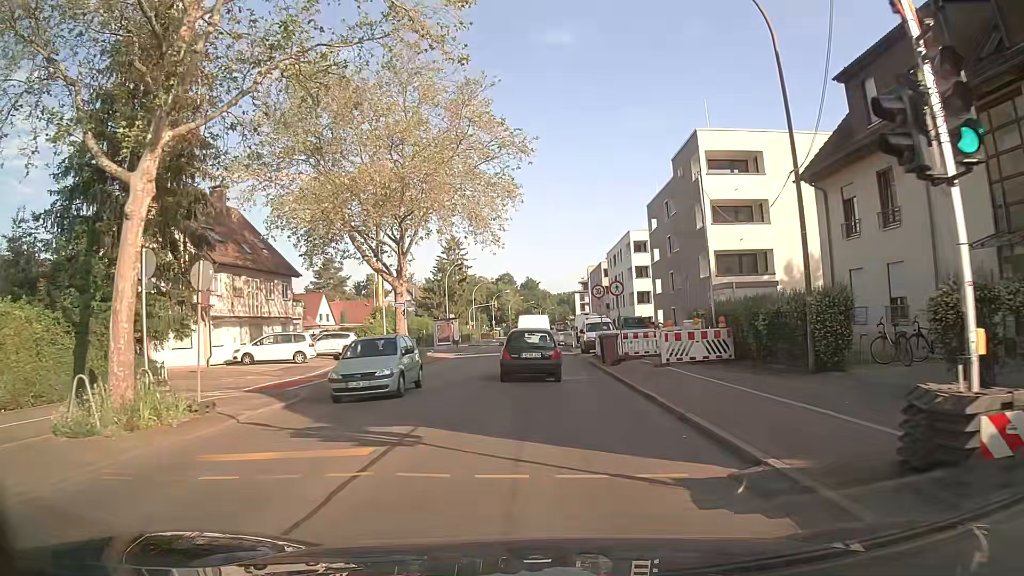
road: secondary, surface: asphalt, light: Day
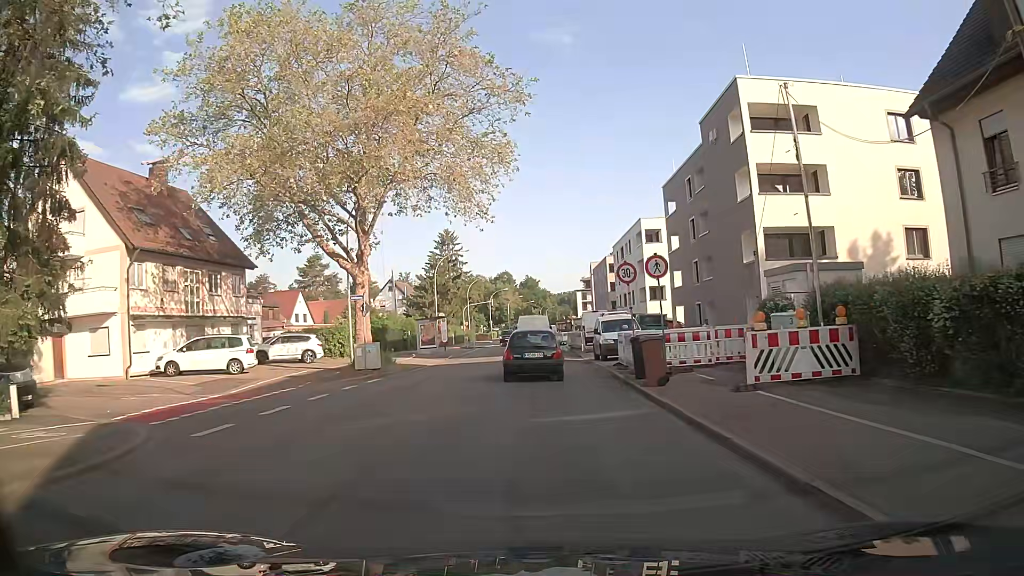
(0.0, +8.4) m; 0°
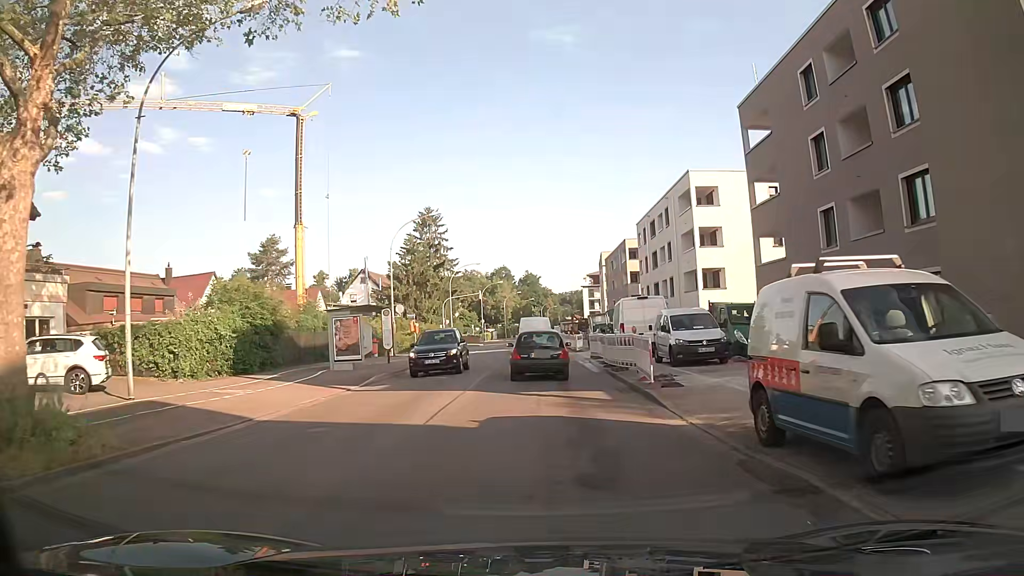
(-0.2, +21.4) m; 0°
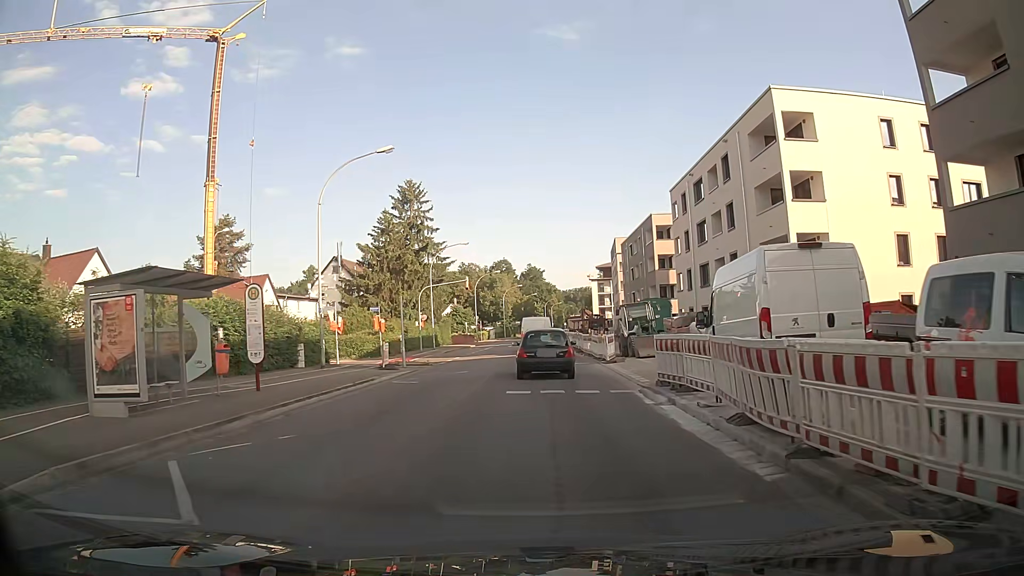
(-0.2, +16.8) m; -1°
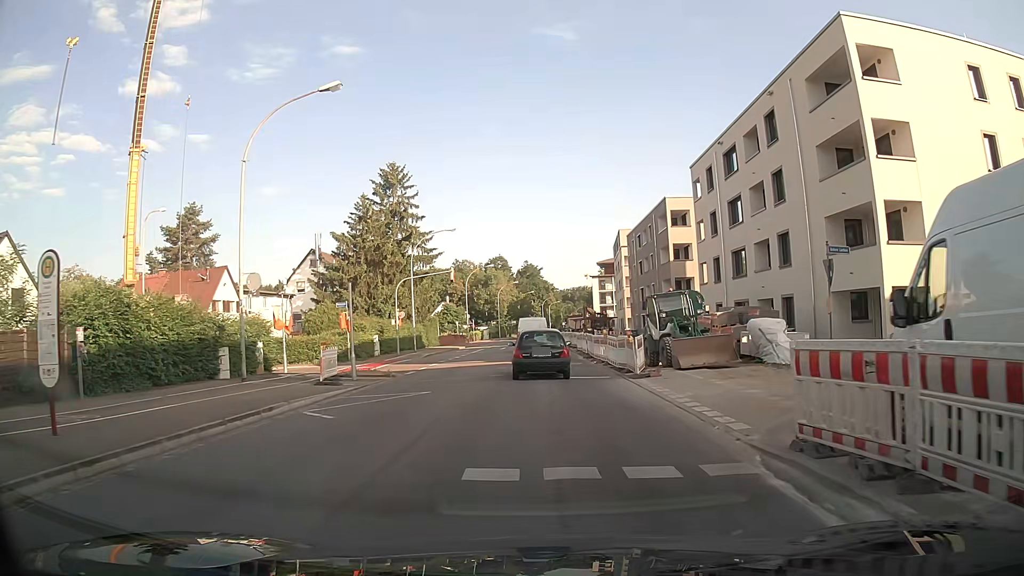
(+0.1, +8.5) m; +1°
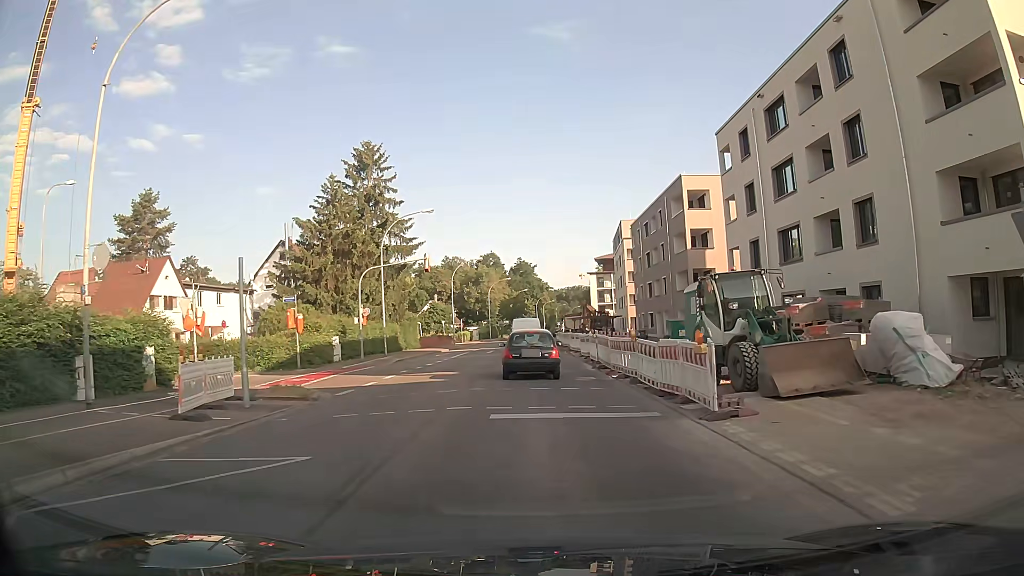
(0.0, +8.6) m; 0°
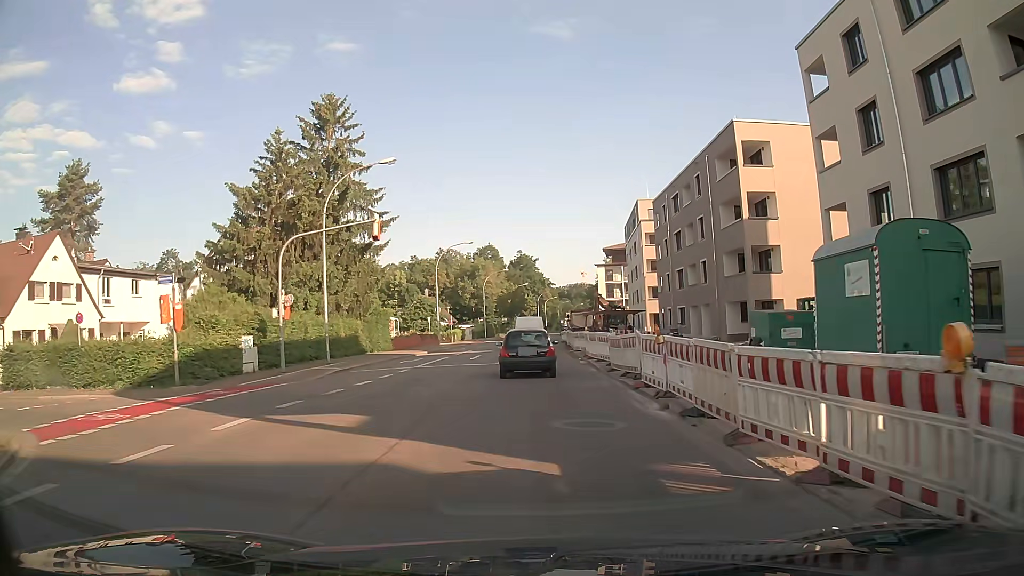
(+0.1, +13.1) m; 0°
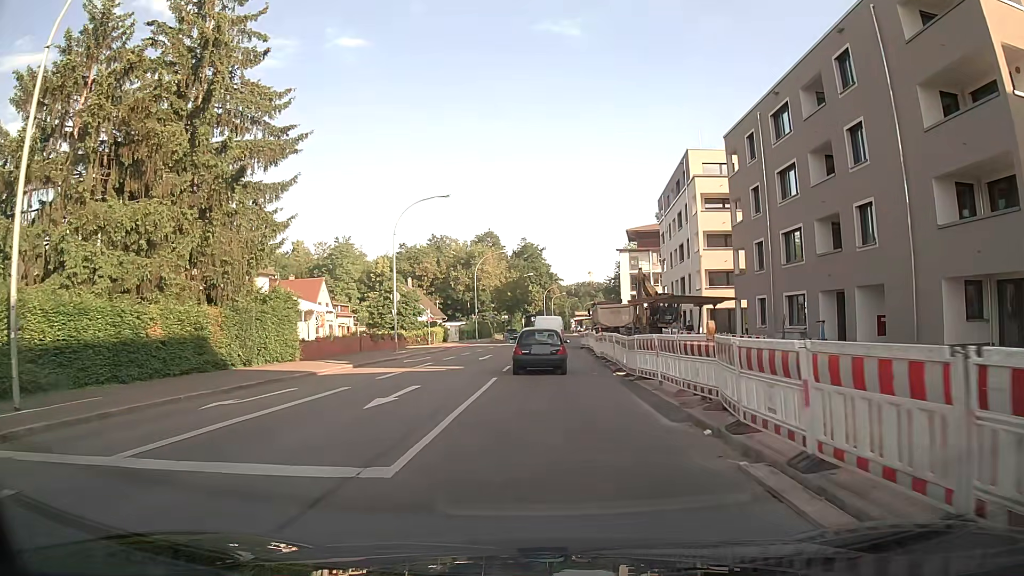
(-0.1, +21.9) m; 0°
